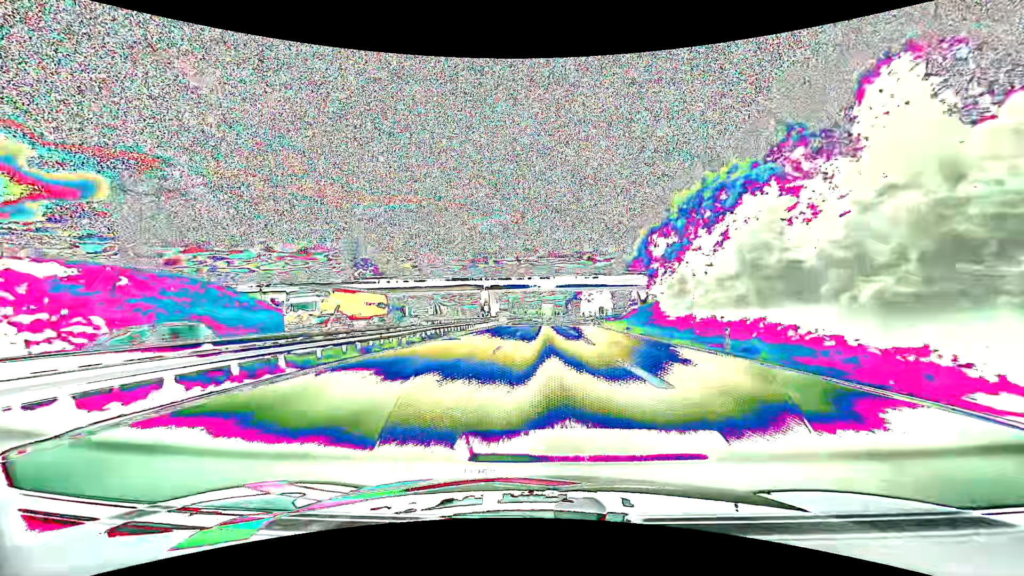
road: motorway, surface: asphalt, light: Day
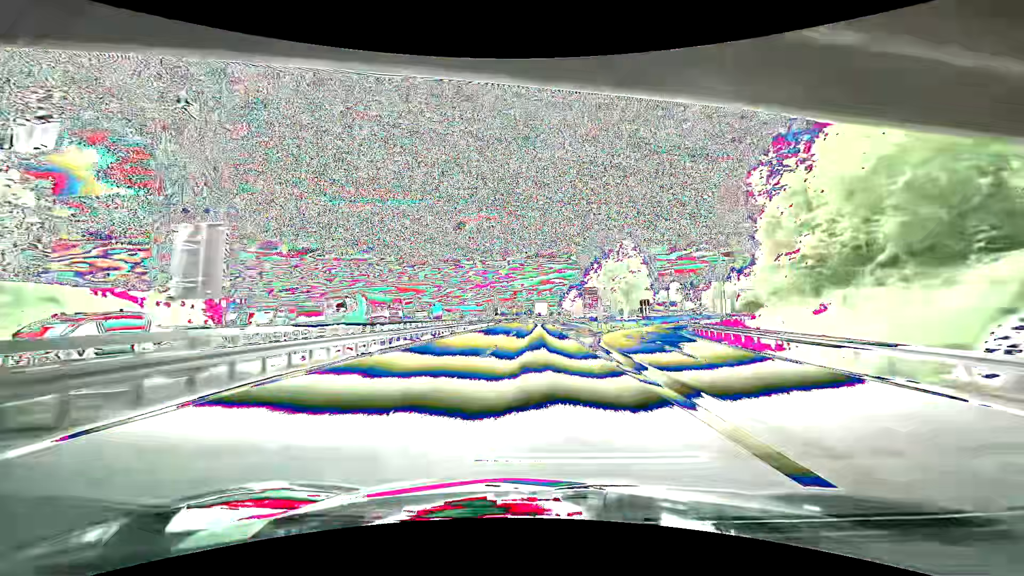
(+0.8, +71.6) m; +2°
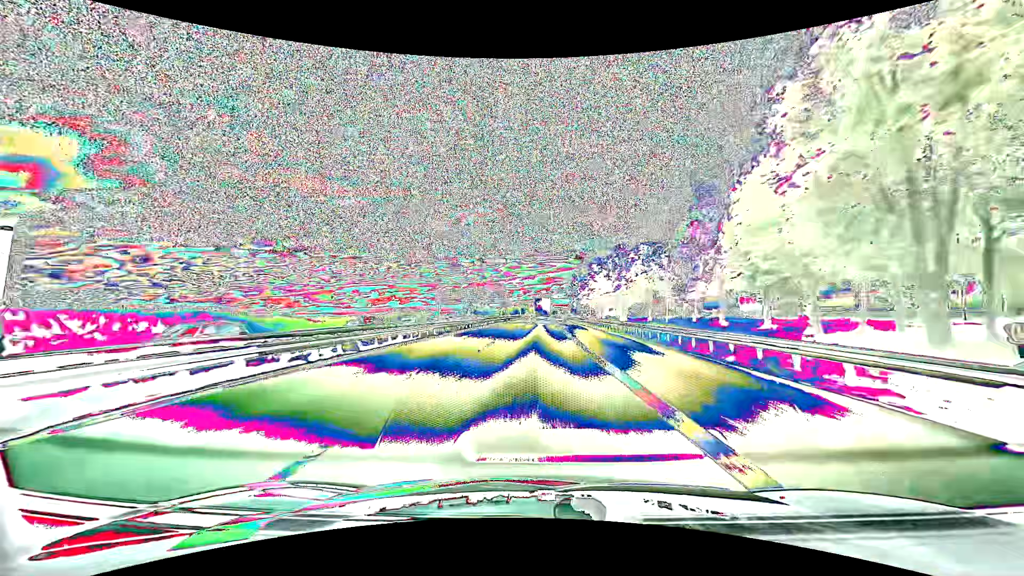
(+0.2, +89.5) m; +1°
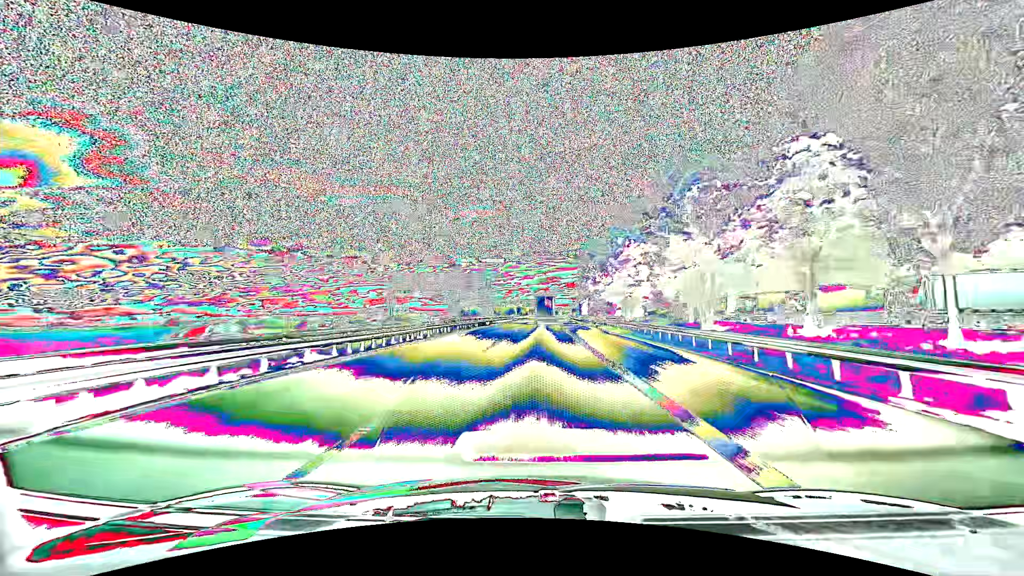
(0.0, +35.4) m; 0°
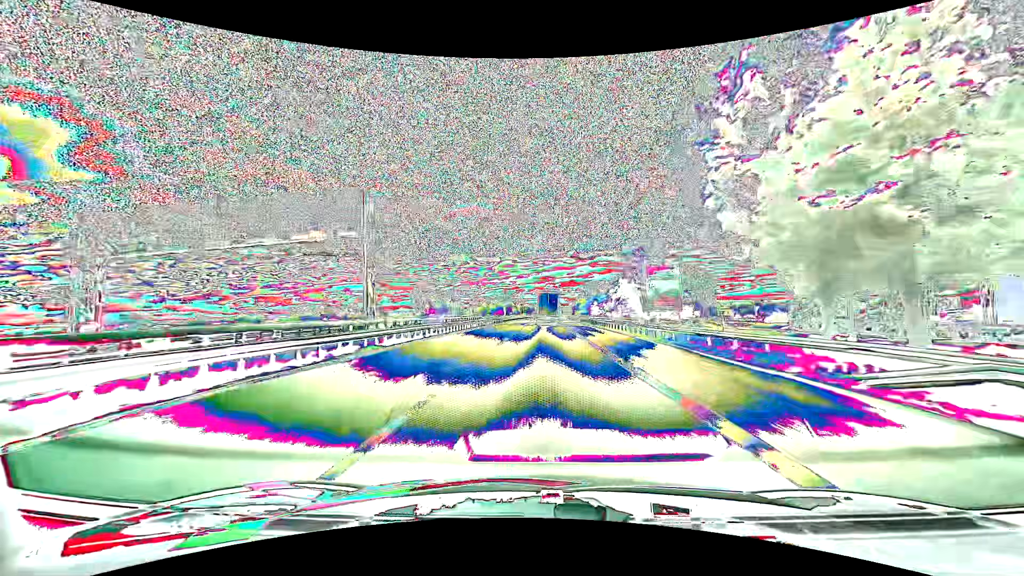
(+0.2, +52.2) m; +1°
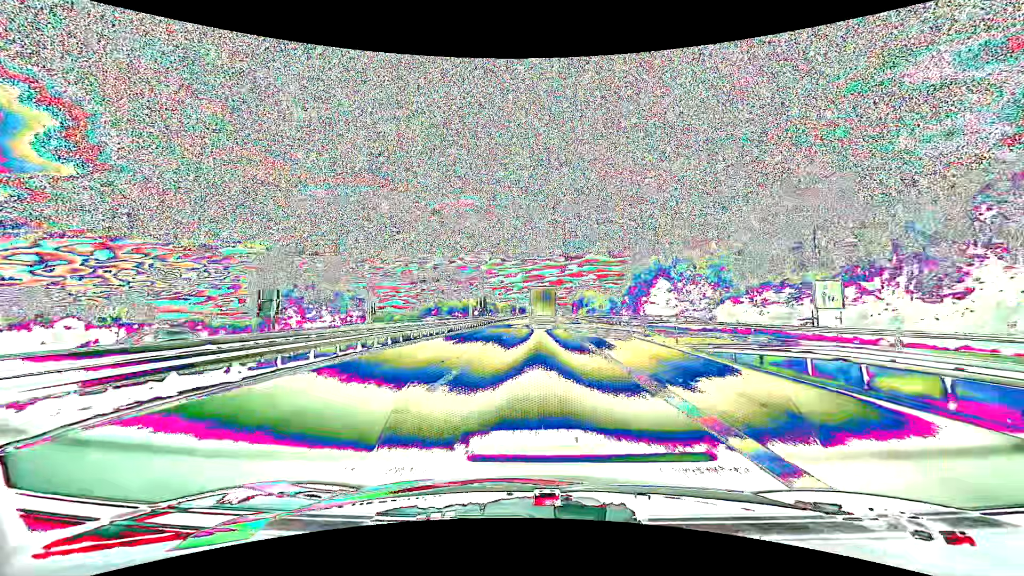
(+1.2, +83.4) m; +1°
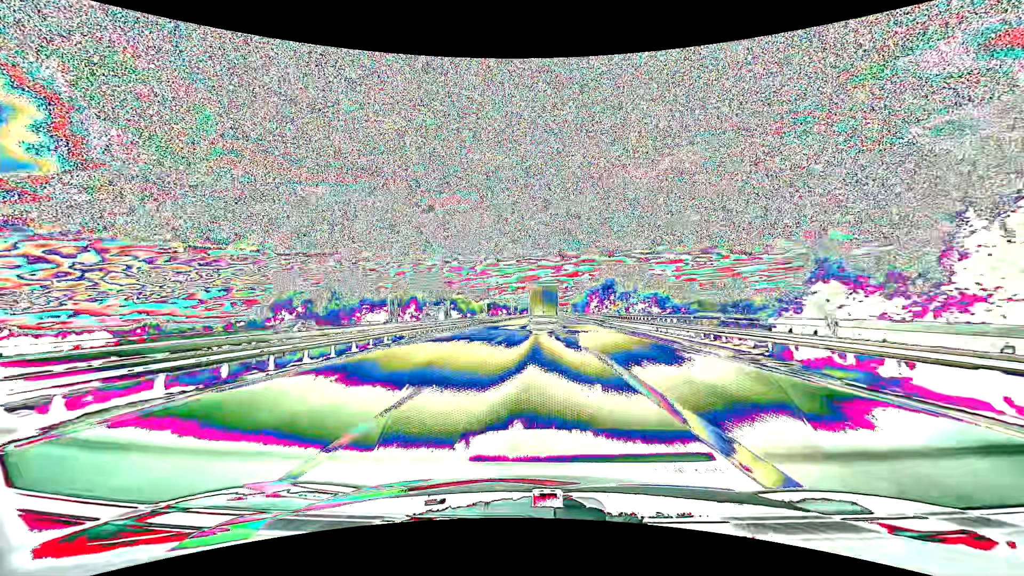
(+0.6, +77.9) m; +1°
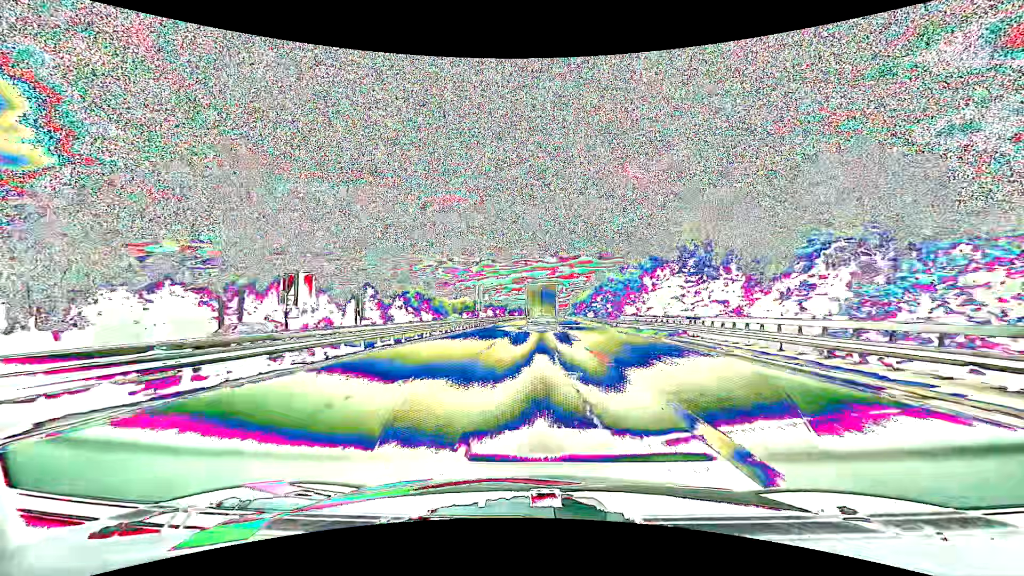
(+0.1, +59.3) m; +1°
(0, +10) (0, +20) (0, +30) (0, +40) (0, +50) (+1, +60) (+1, +70) (+1, +80) (+1, +90) (+1, +100) m
